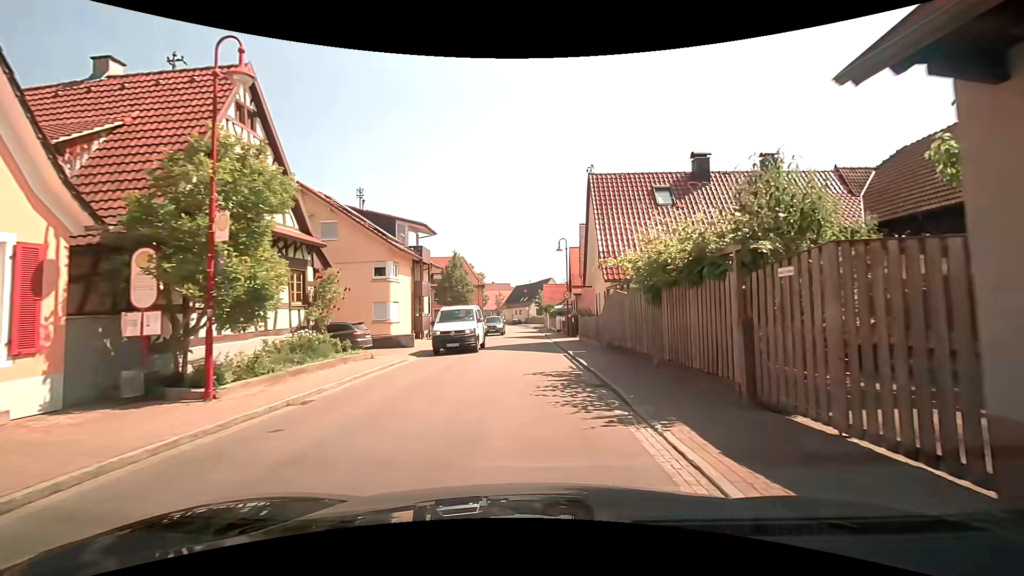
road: tertiary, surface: asphalt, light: Day
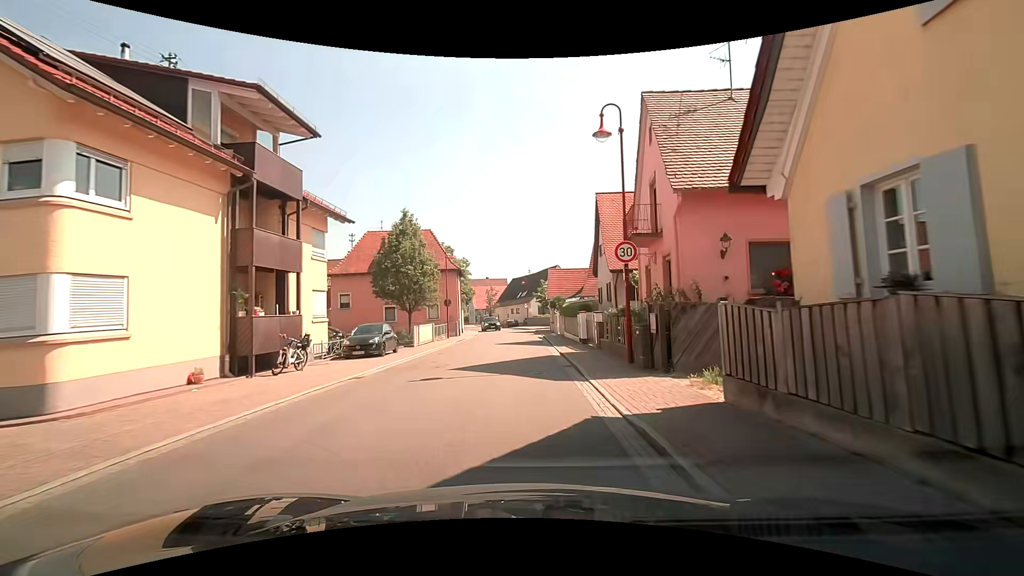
(+0.2, +23.0) m; 0°
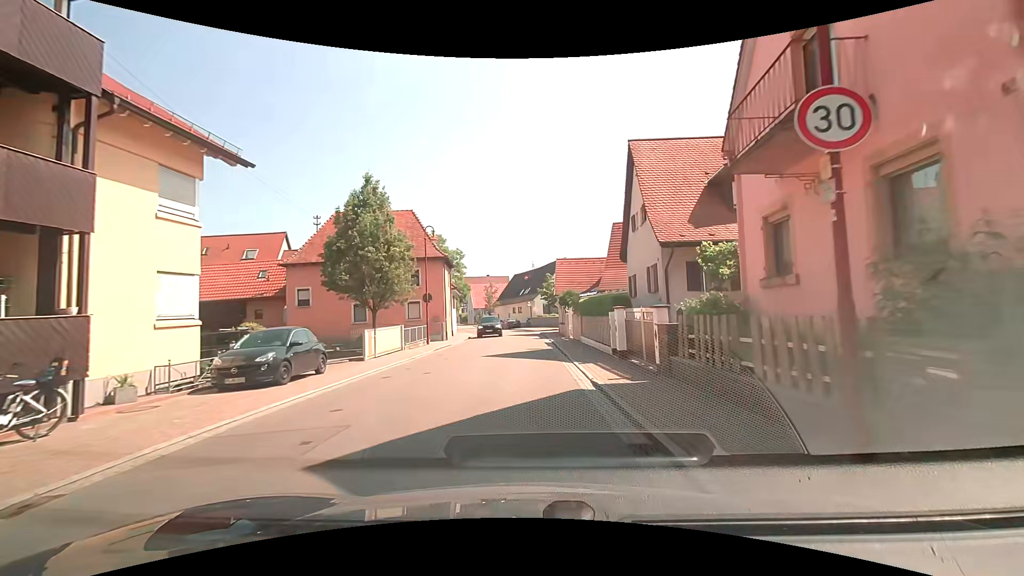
(0.0, +8.9) m; 0°
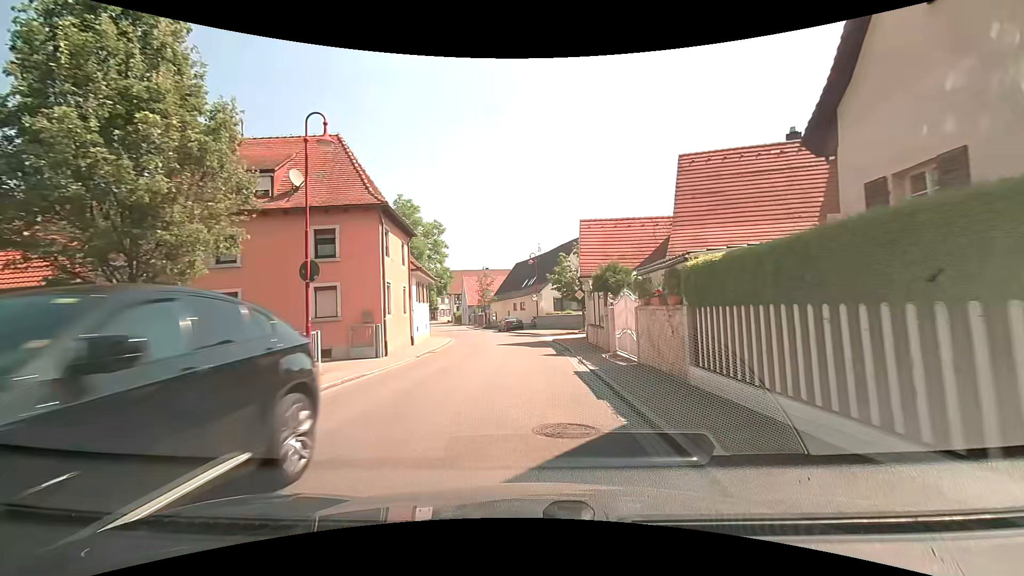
(-0.1, +16.5) m; 0°
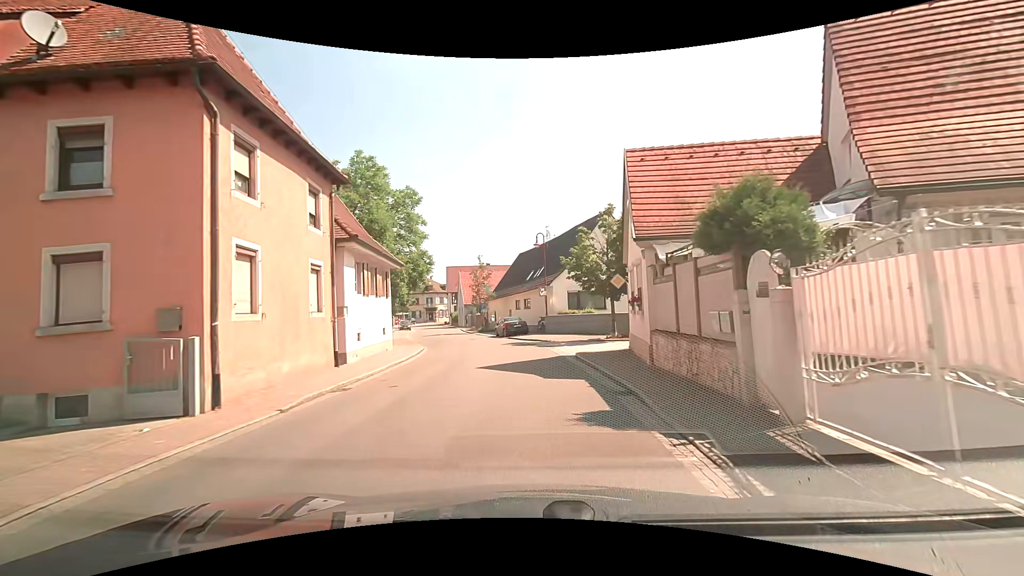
(-0.2, +11.3) m; -2°
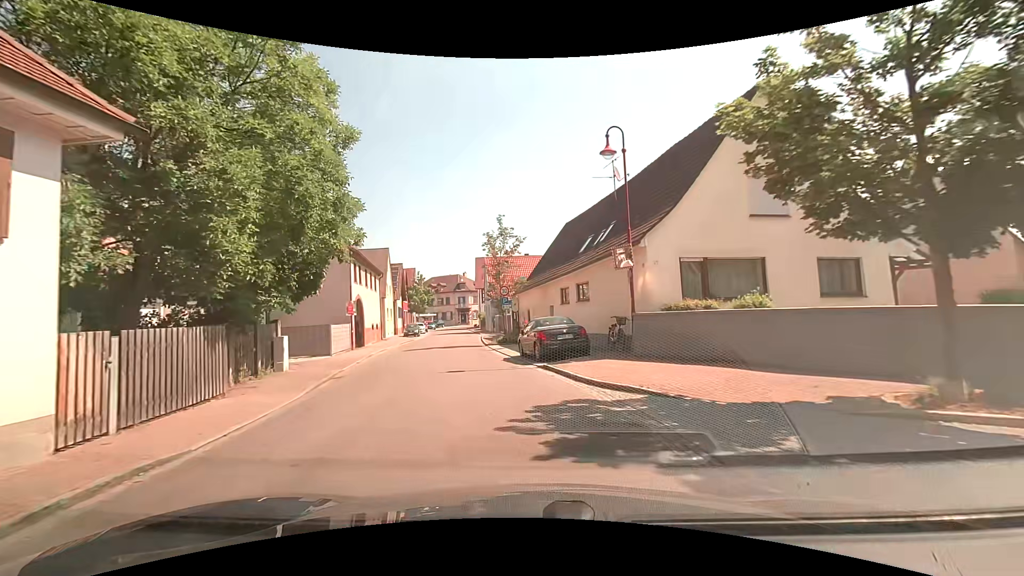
(-0.2, +19.8) m; -5°
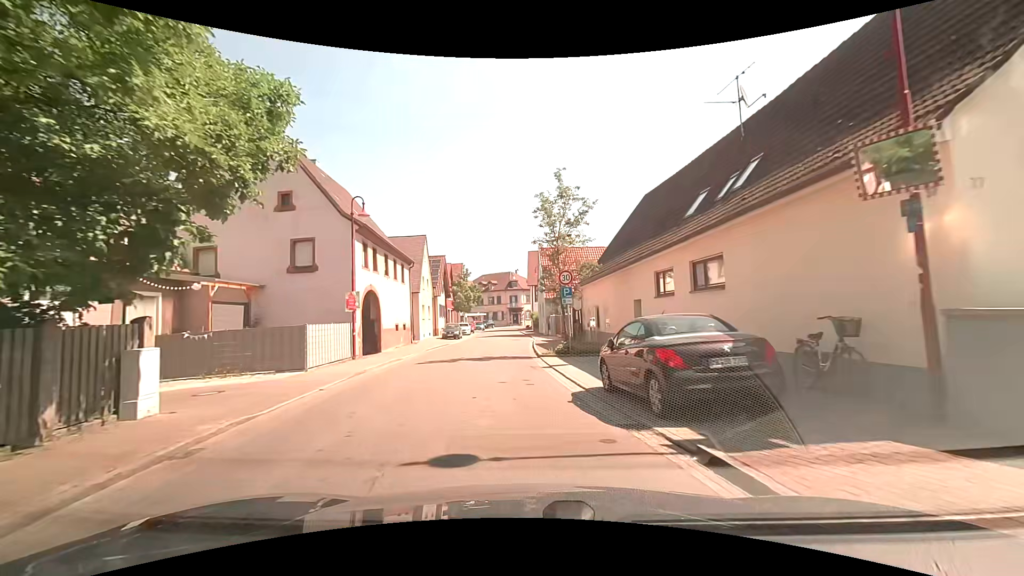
(-0.4, +9.0) m; -6°
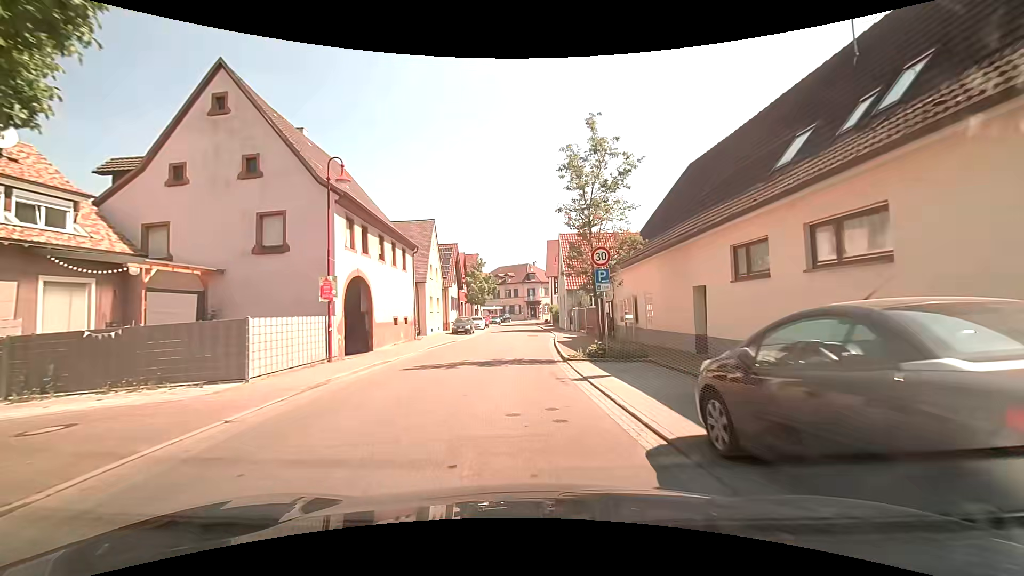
(-0.1, +4.7) m; -2°
(0, +10) (-1, +20) (-1, +30) (0, +40) (-1, +50) (-1, +60) (-1, +70) (-1, +80) (0, +90) (+2, +100) m
